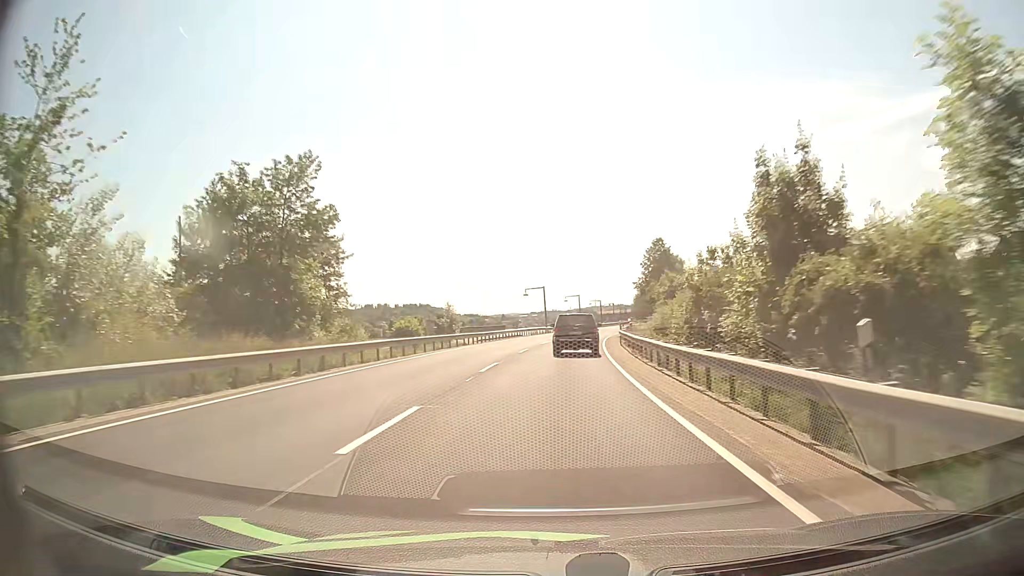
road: primary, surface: asphalt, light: Day
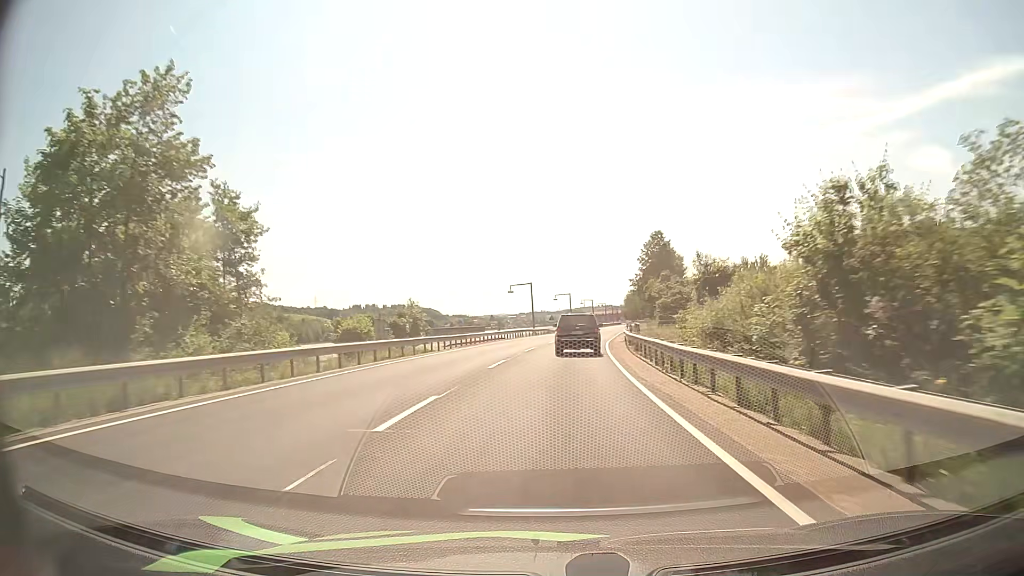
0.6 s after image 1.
(+0.1, +10.5) m; +1°
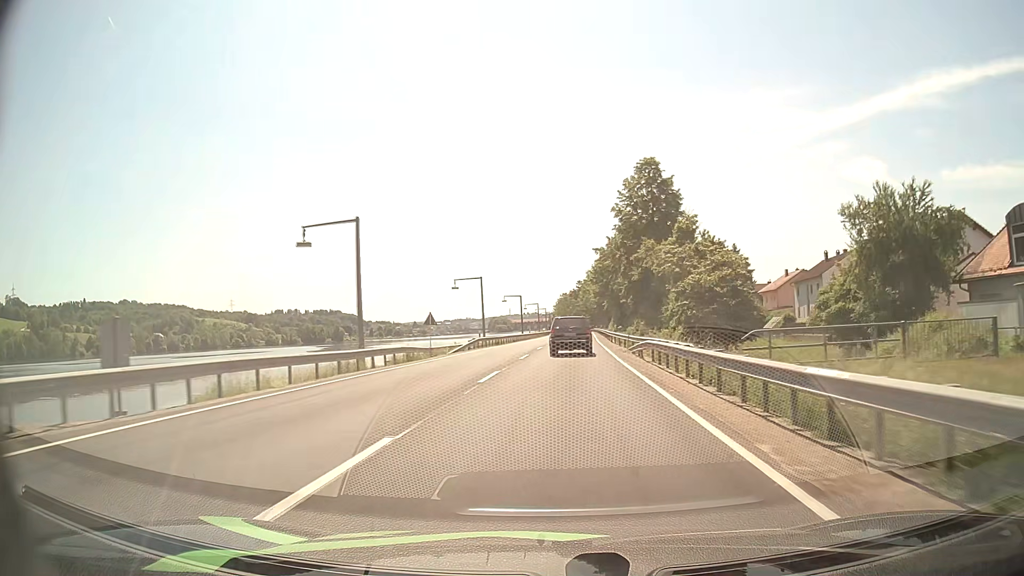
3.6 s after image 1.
(+2.8, +52.3) m; +6°
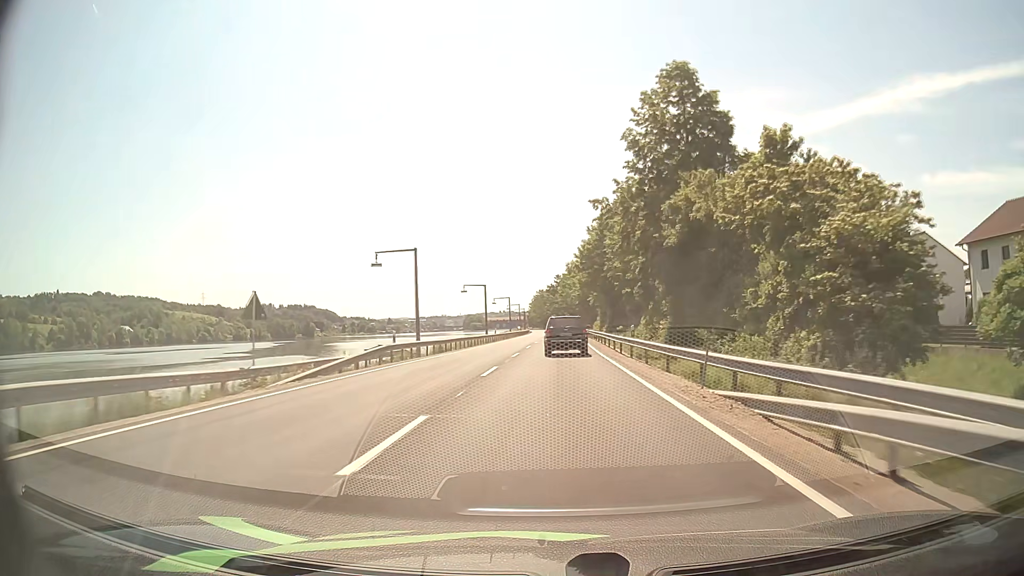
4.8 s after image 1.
(+0.4, +22.1) m; +2°
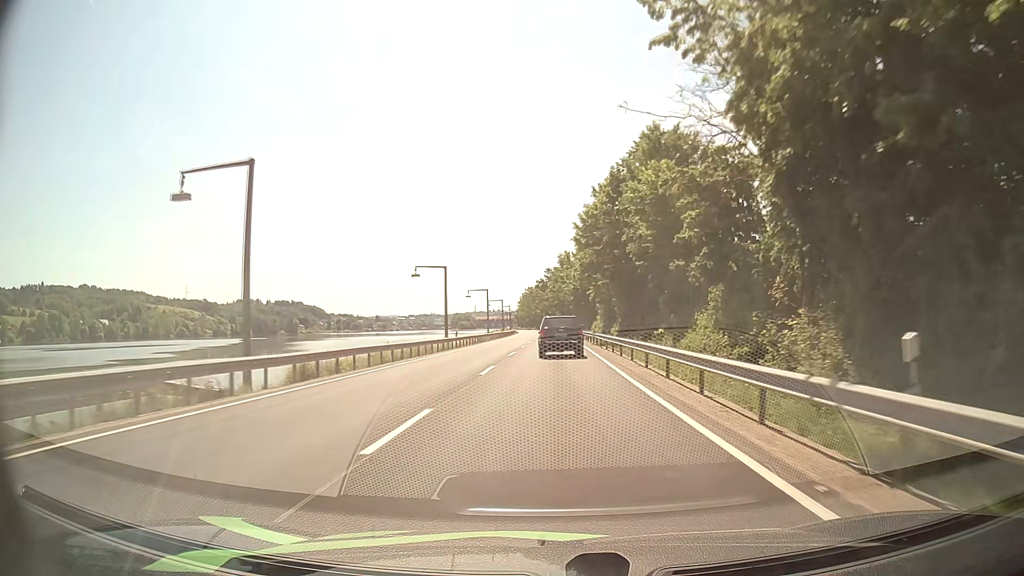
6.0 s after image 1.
(+0.2, +23.0) m; +1°
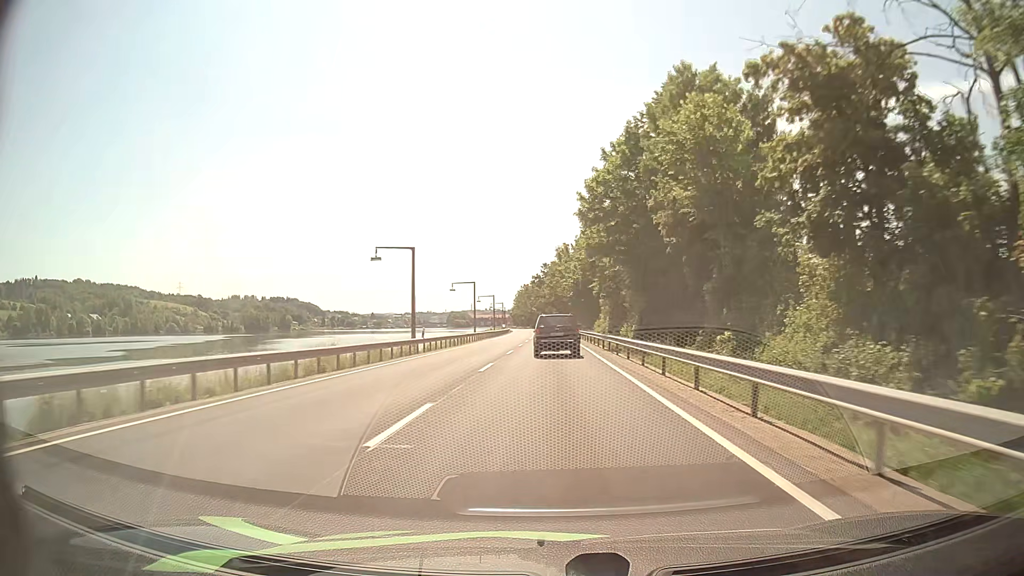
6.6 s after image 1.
(0.0, +11.8) m; 0°
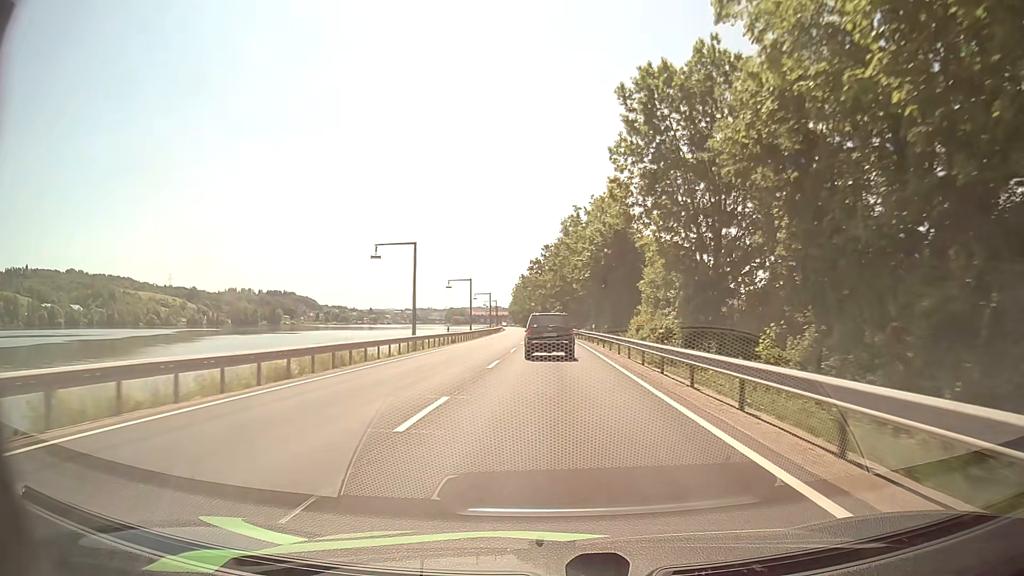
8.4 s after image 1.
(+0.2, +35.1) m; 0°
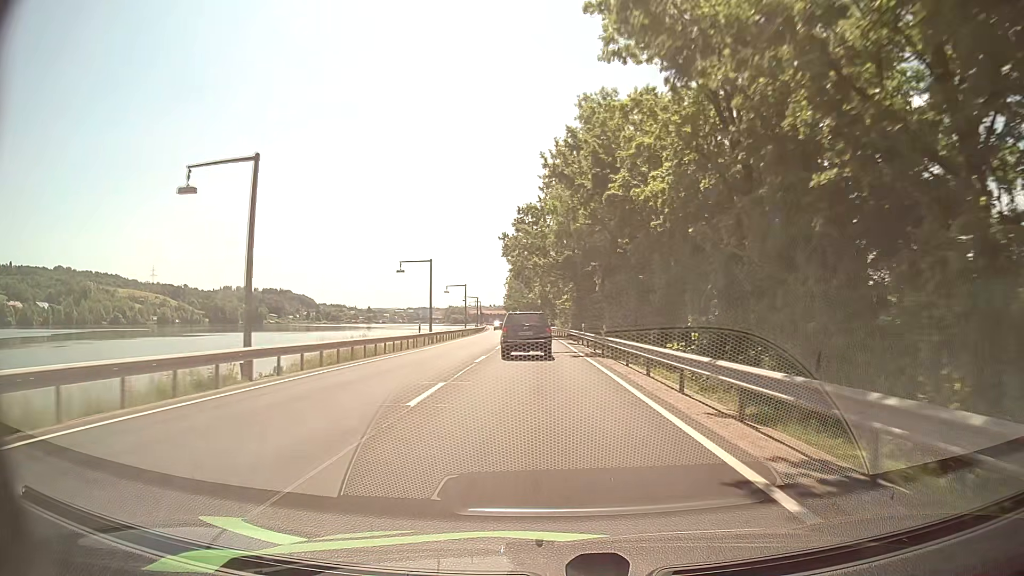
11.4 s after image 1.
(+0.1, +57.6) m; 0°
(0, +10) (0, +20) (0, +30) (-1, +40) (-1, +50) (-1, +60) (-2, +70) (-2, +80) (-3, +90) (-3, +100) m
